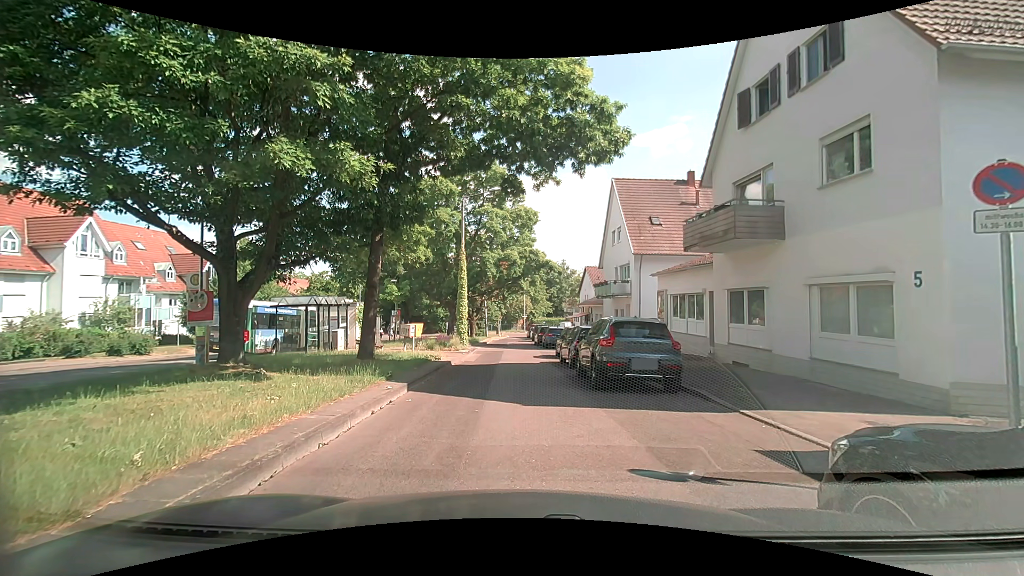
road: residential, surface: asphalt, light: Day
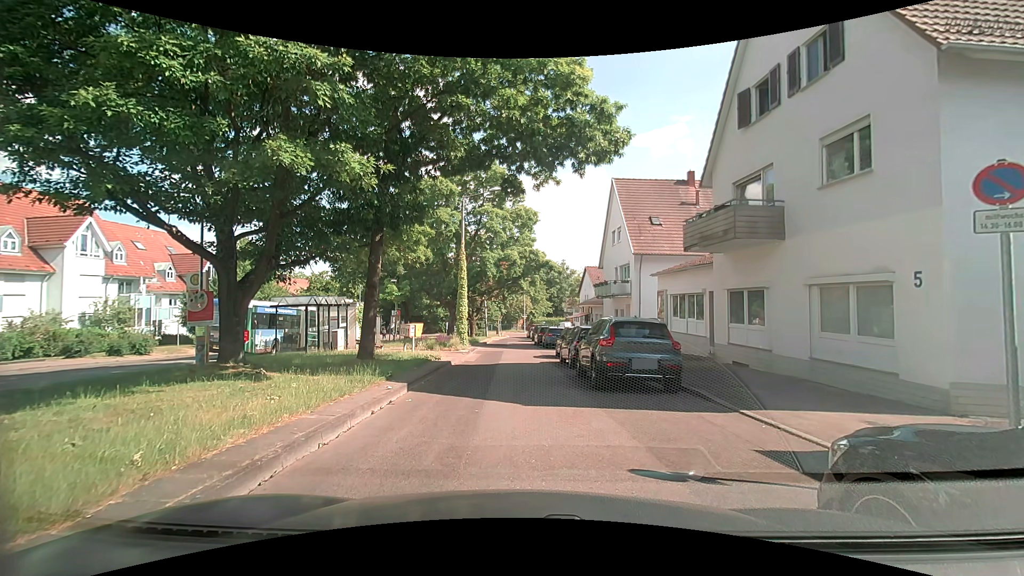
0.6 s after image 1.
(0.0, 0.0) m; 0°
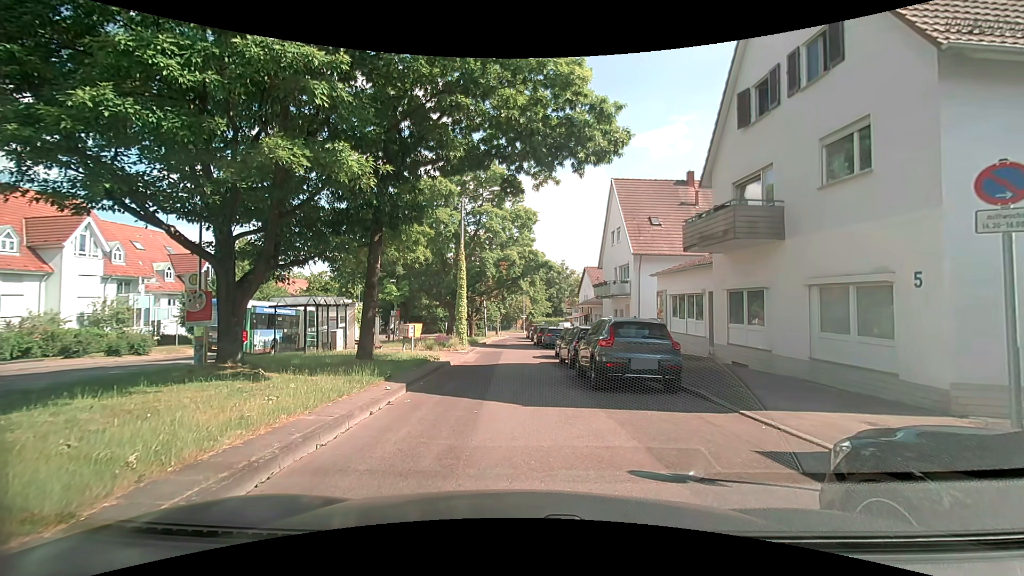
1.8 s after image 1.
(0.0, 0.0) m; 0°
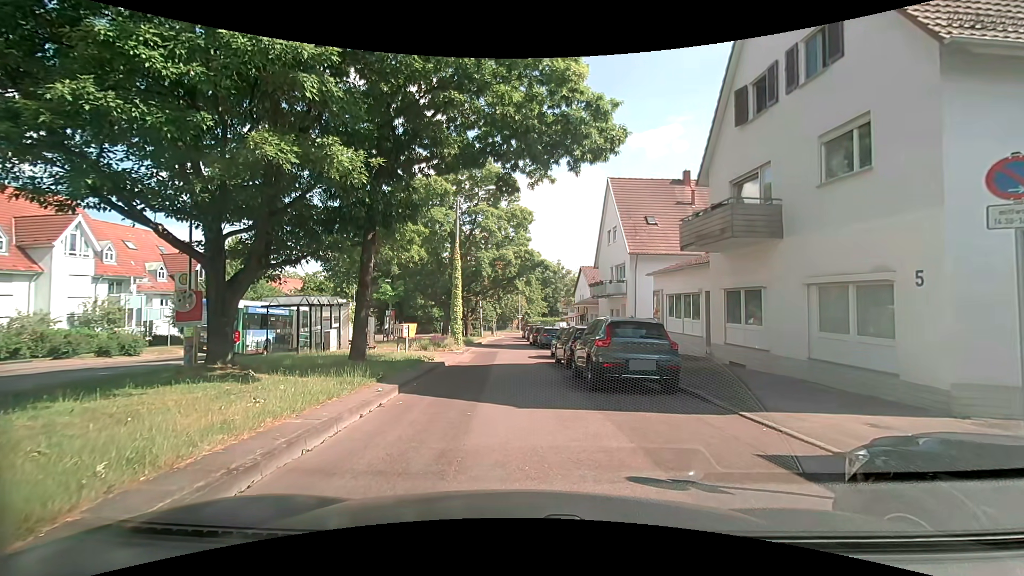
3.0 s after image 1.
(0.0, +0.2) m; 0°
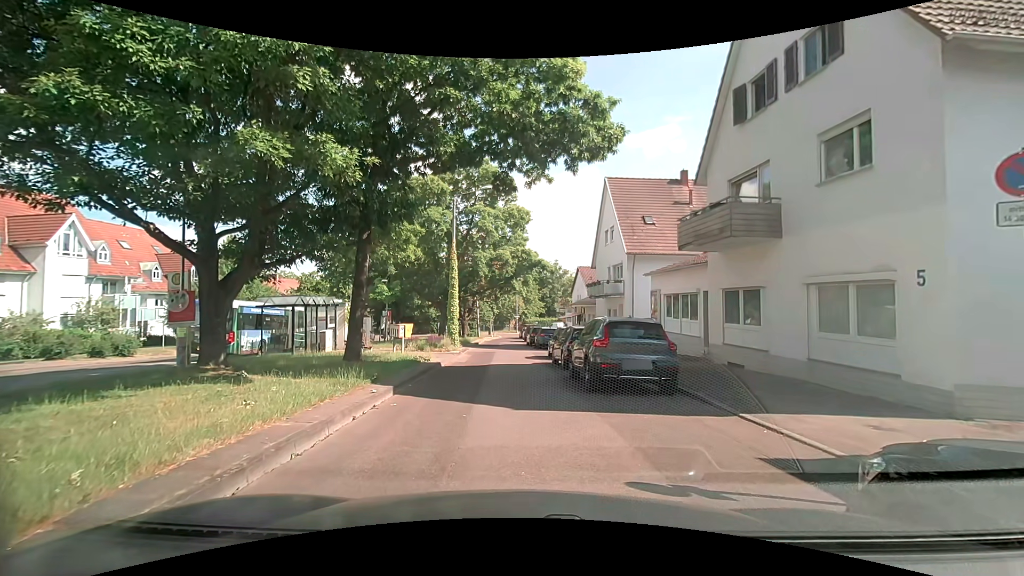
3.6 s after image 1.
(0.0, +0.2) m; 0°
